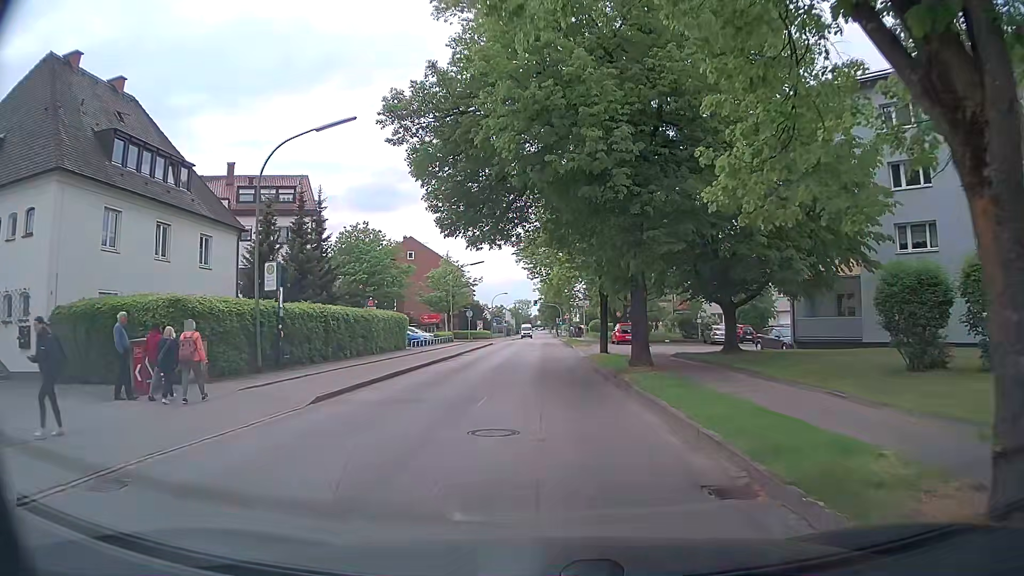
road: tertiary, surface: asphalt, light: Day
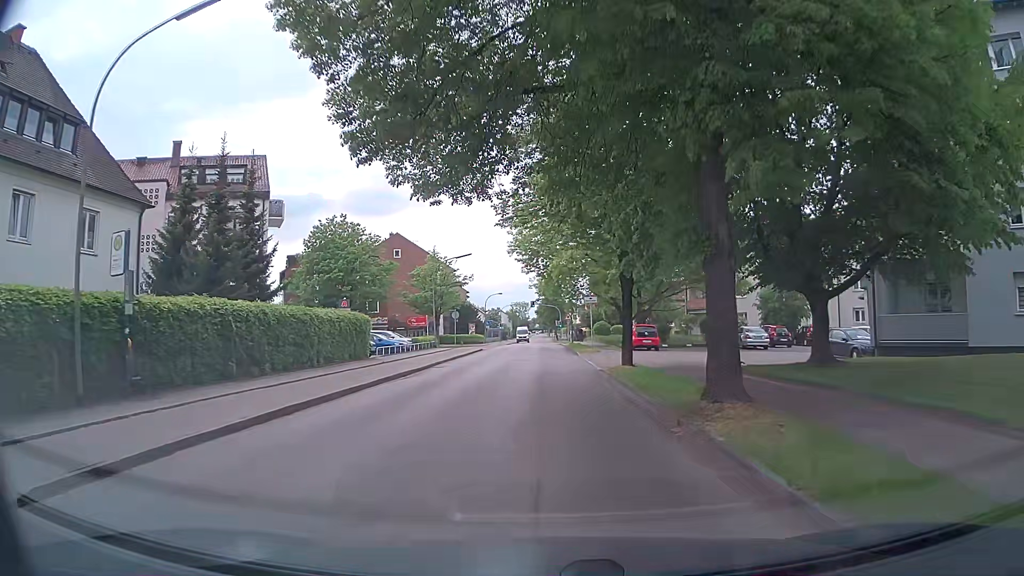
(0.0, +8.9) m; 0°
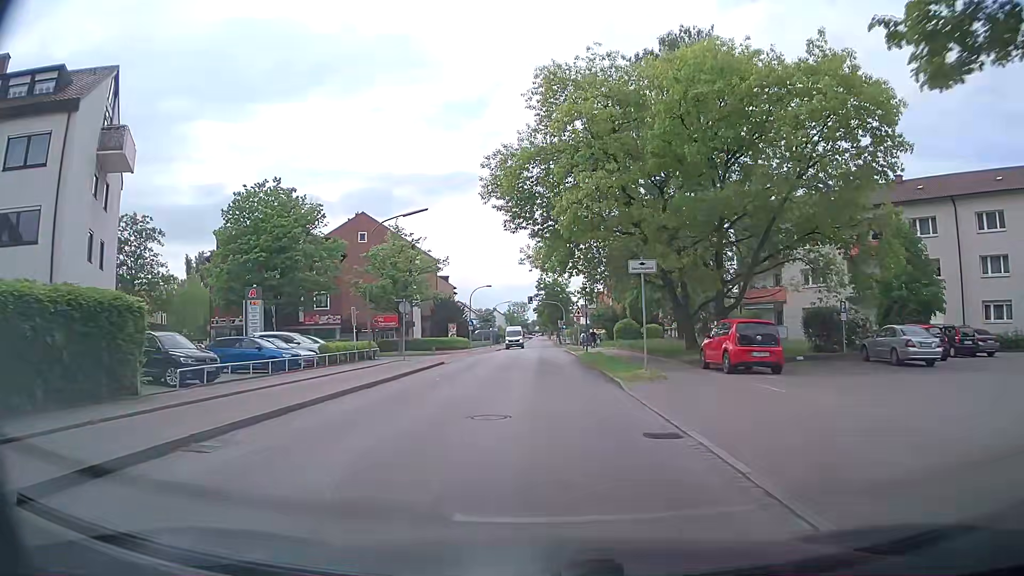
(-0.1, +20.4) m; -1°
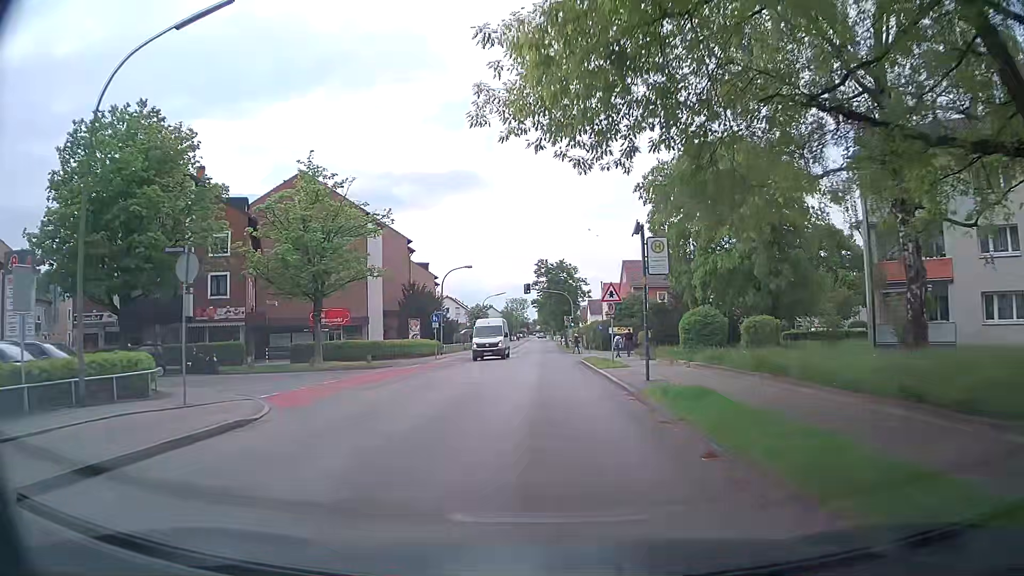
(+0.5, +22.5) m; +1°
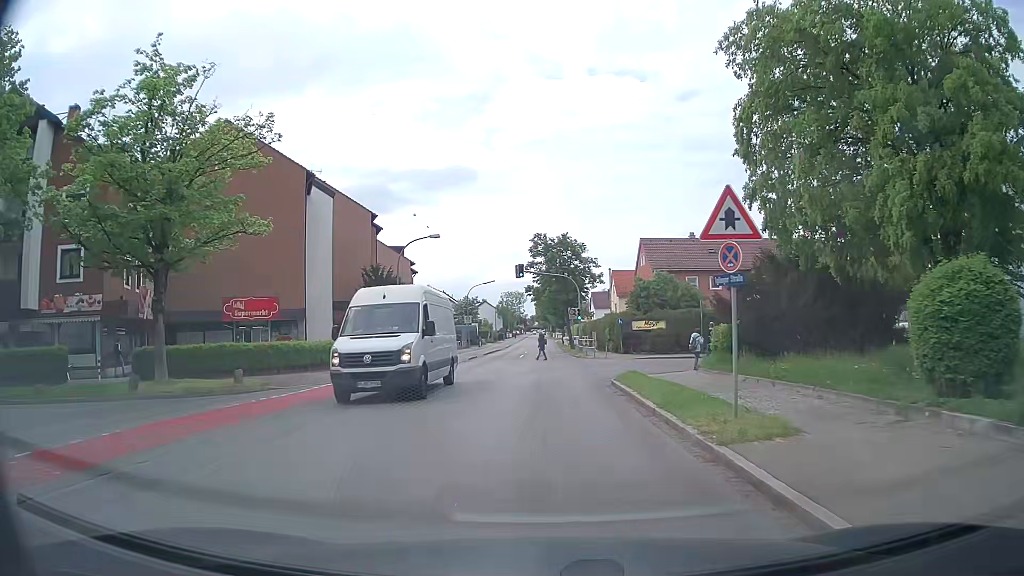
(+0.1, +15.9) m; 0°
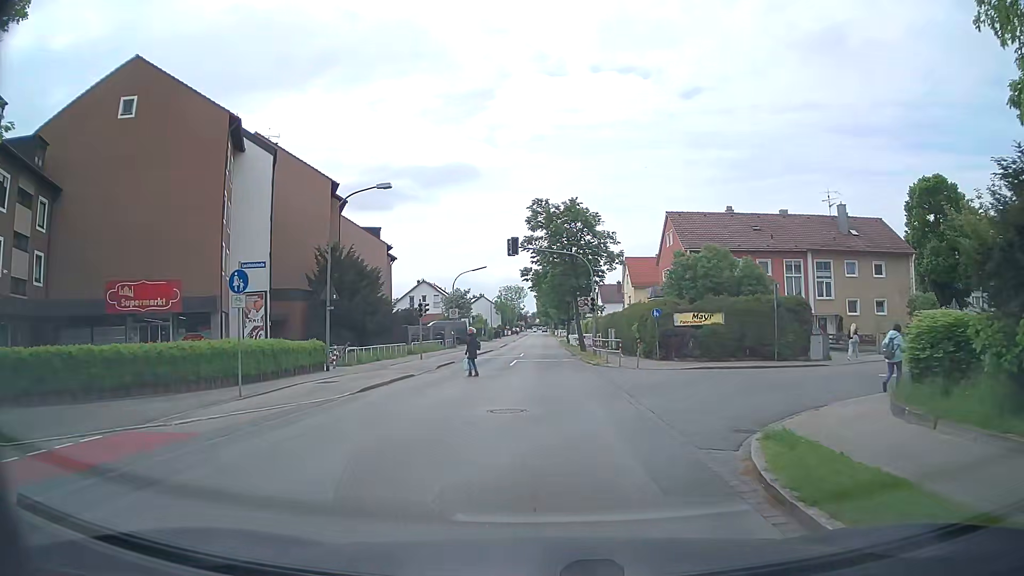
(+0.1, +12.8) m; 0°
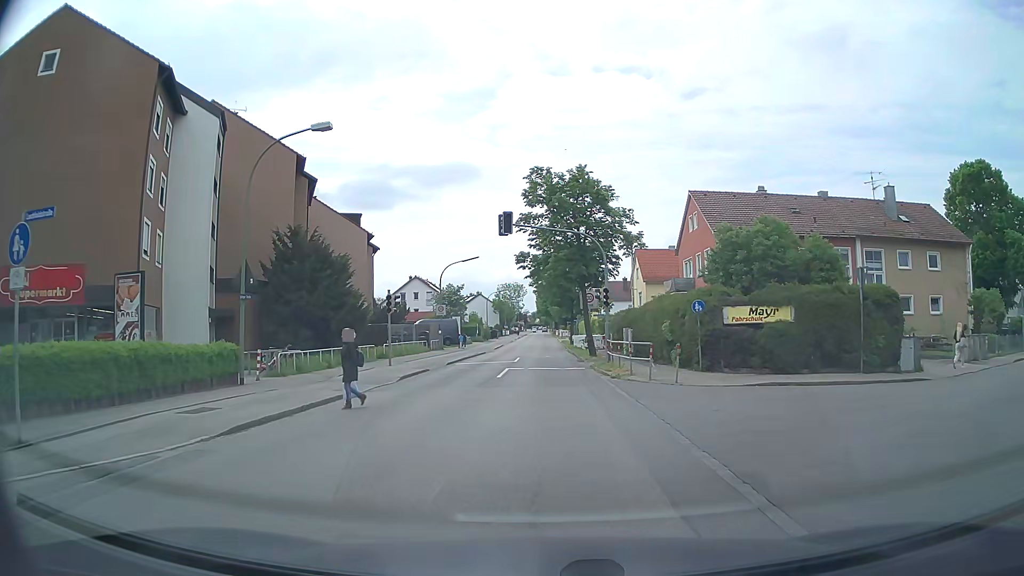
(+0.1, +7.9) m; 0°
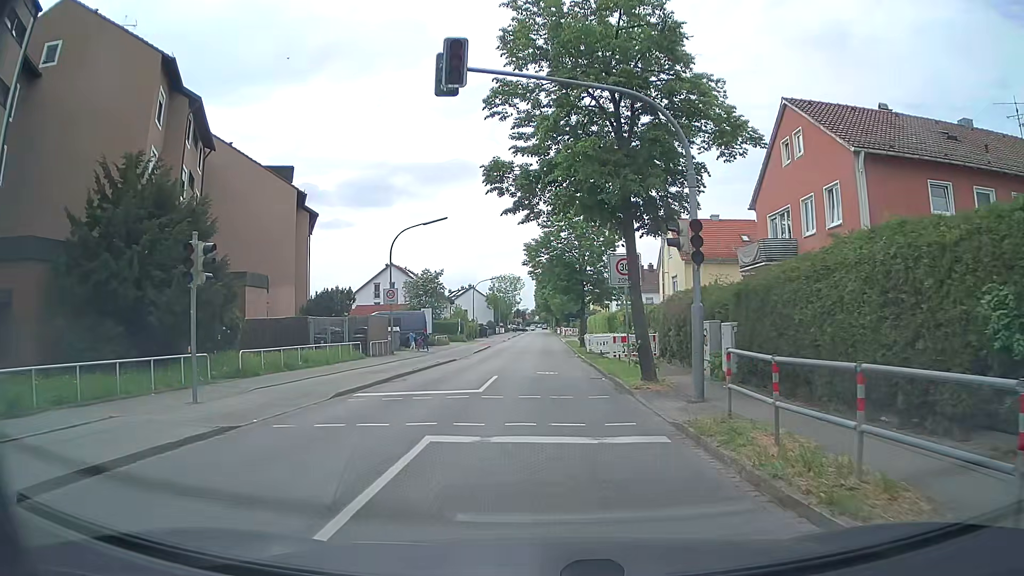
(+0.1, +17.7) m; 0°
(0, +10) (0, +20) (0, +30) (0, +40) (0, +50) (0, +60) (0, +70) (0, +80) (0, +90) (0, +100) m
